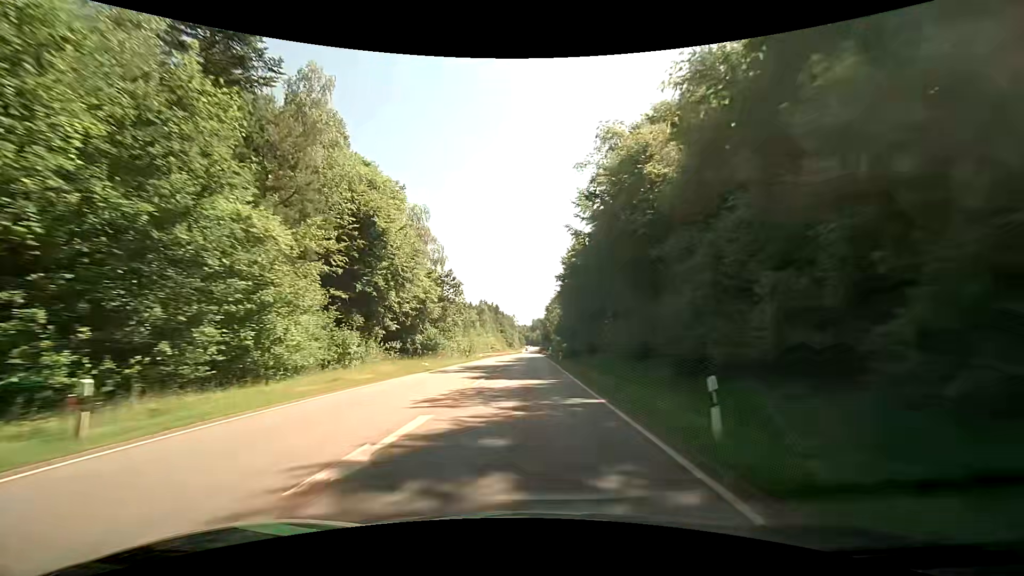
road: secondary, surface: asphalt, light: Day
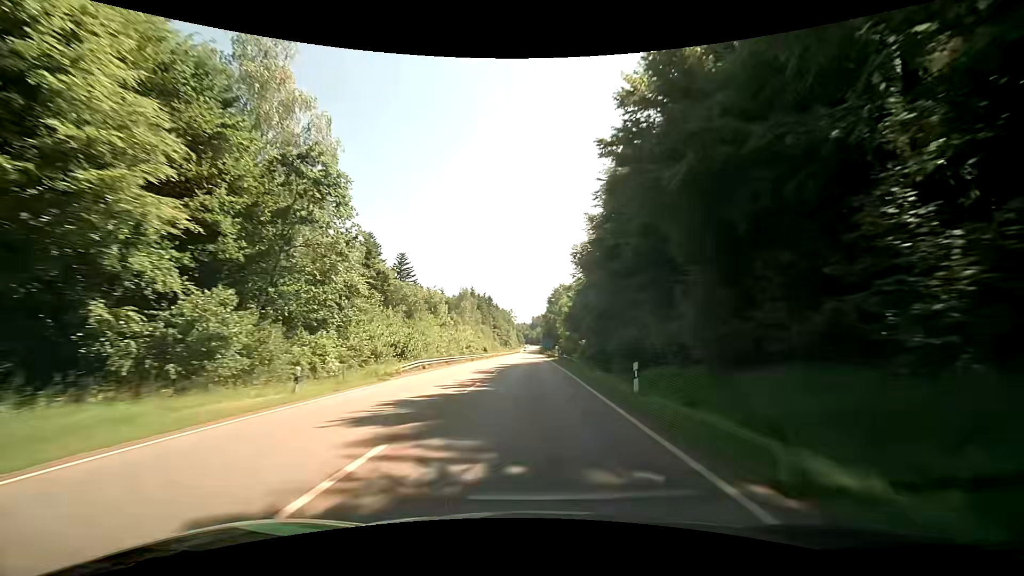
(+0.1, +39.2) m; 0°
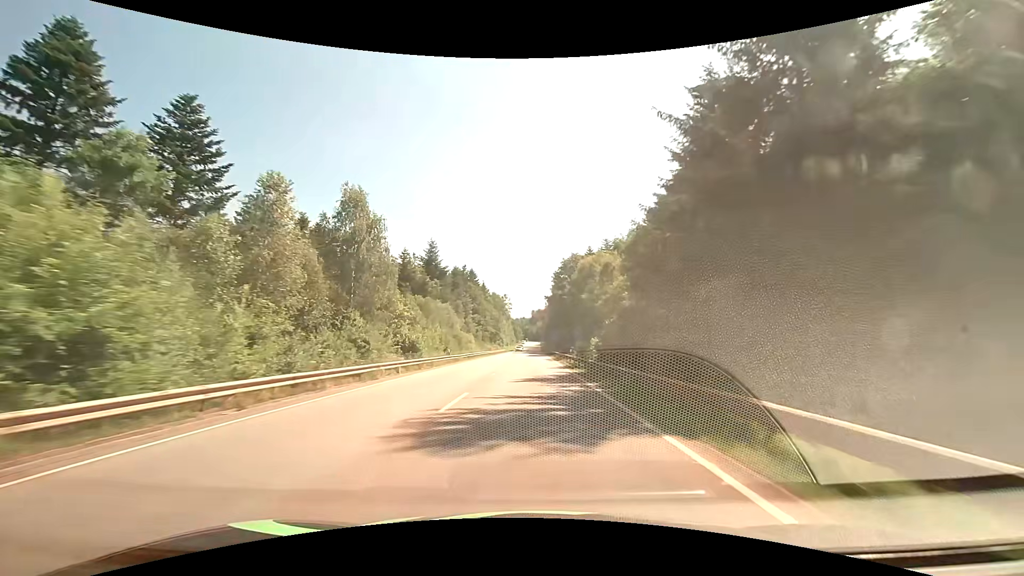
(-0.1, +65.1) m; 0°
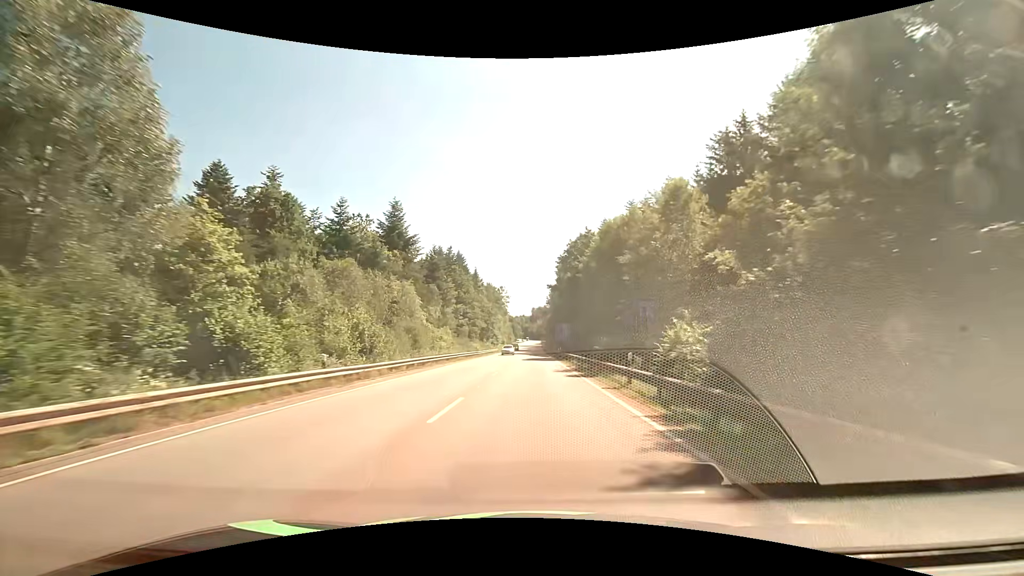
(0.0, +26.0) m; 0°
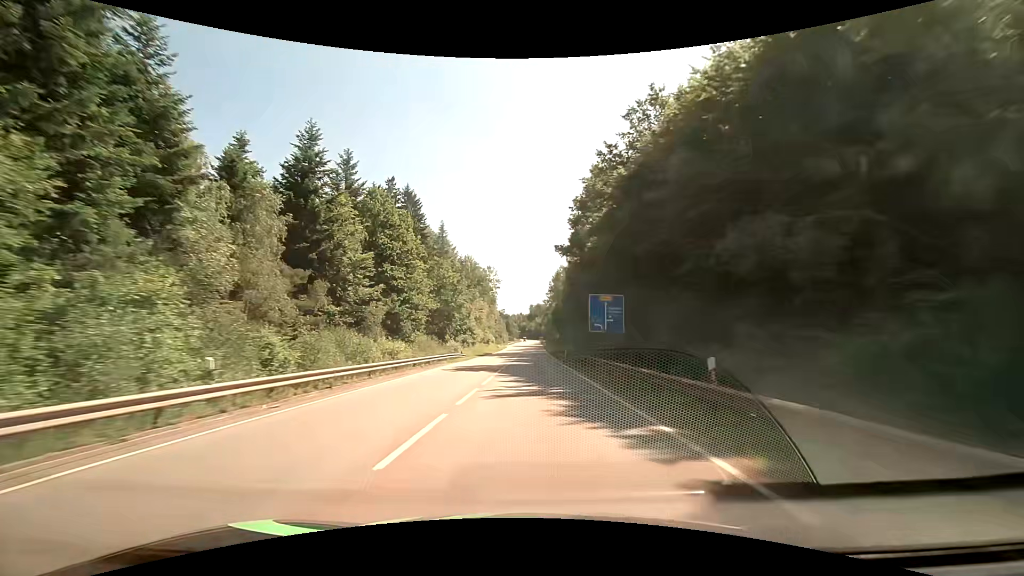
(+0.2, +52.0) m; 0°
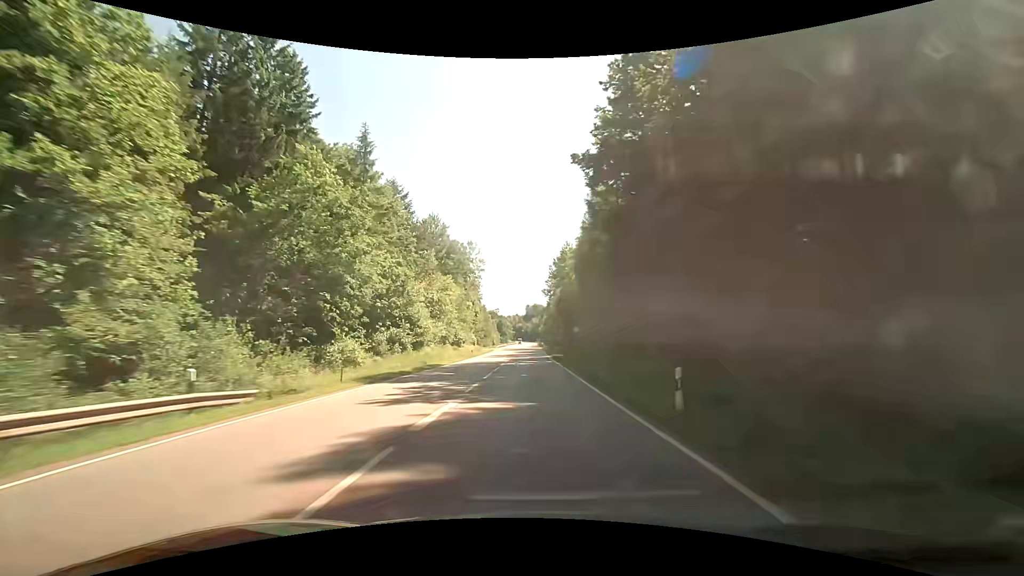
(+0.5, +39.0) m; +1°
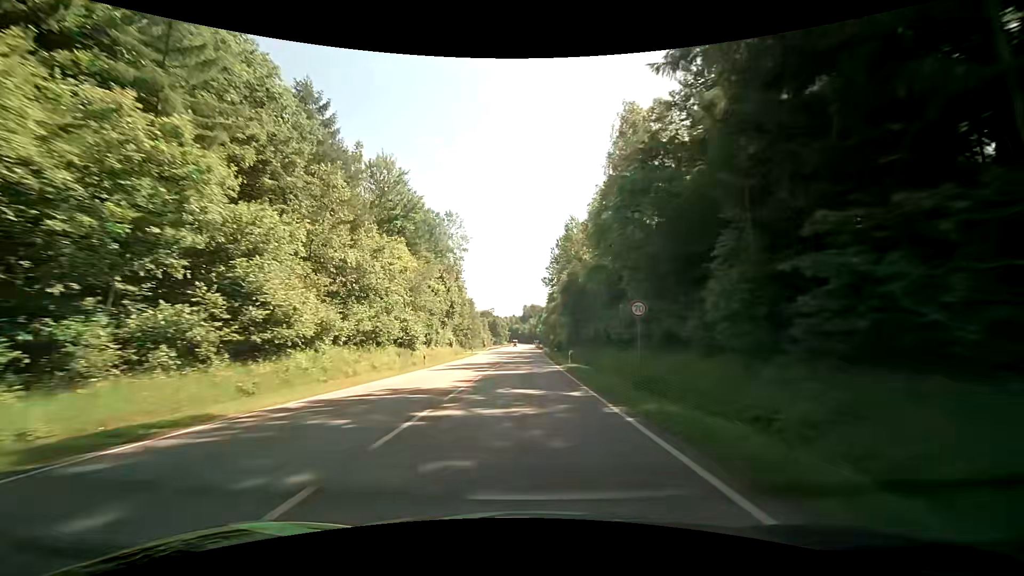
(+0.1, +25.9) m; 0°
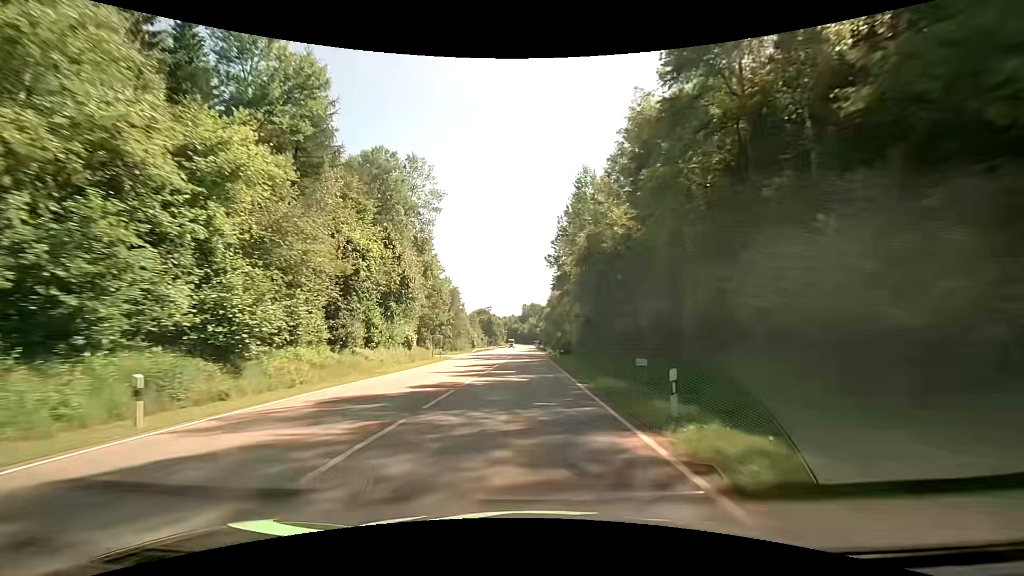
(+0.1, +25.8) m; 0°
(0, +10) (0, +20) (0, +30) (0, +40) (0, +50) (0, +60) (0, +70) (0, +80) (0, +90) (0, +100) m
